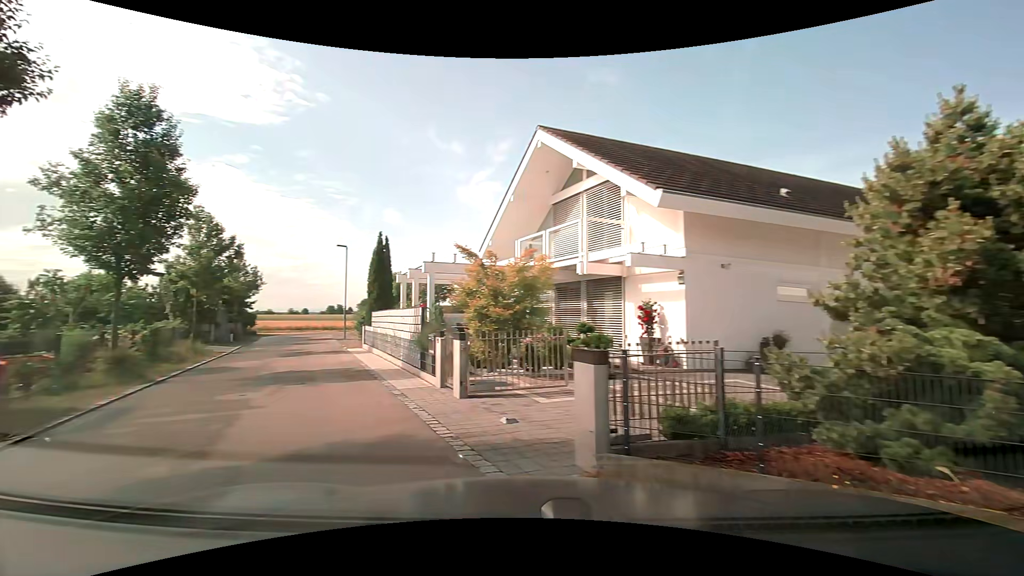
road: residential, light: Day
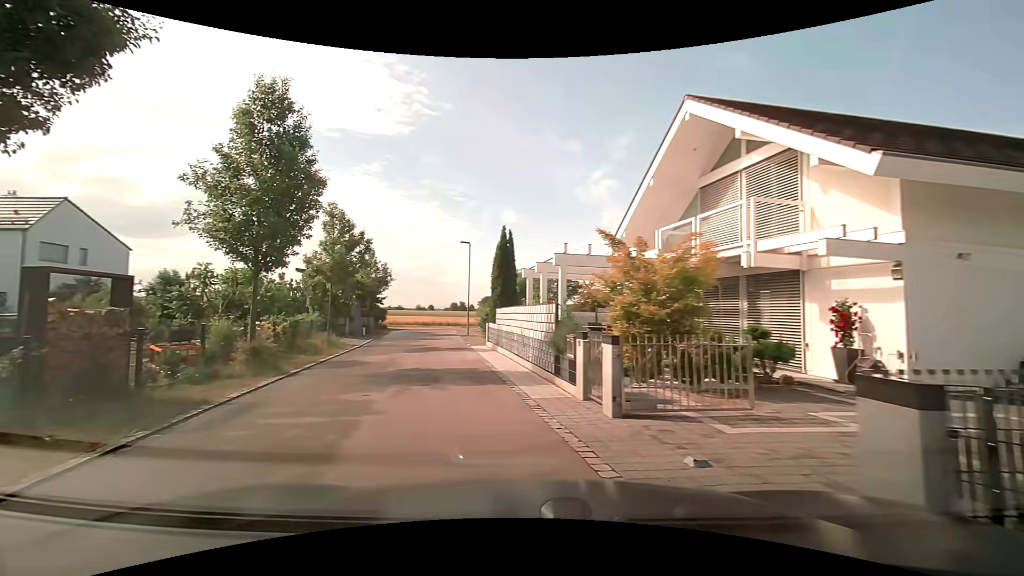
(-0.2, +1.7) m; -12°
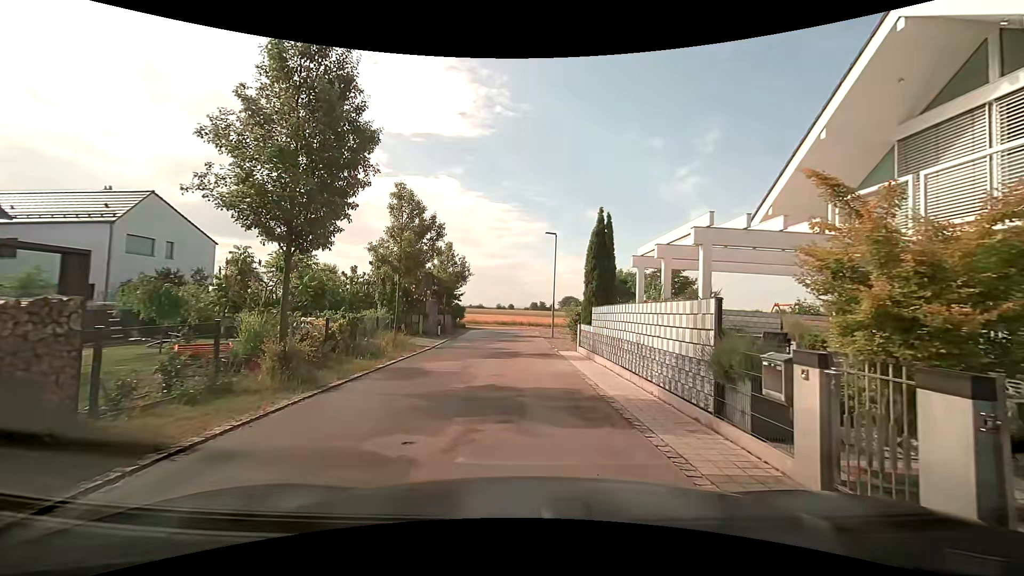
(-0.6, +3.6) m; -11°
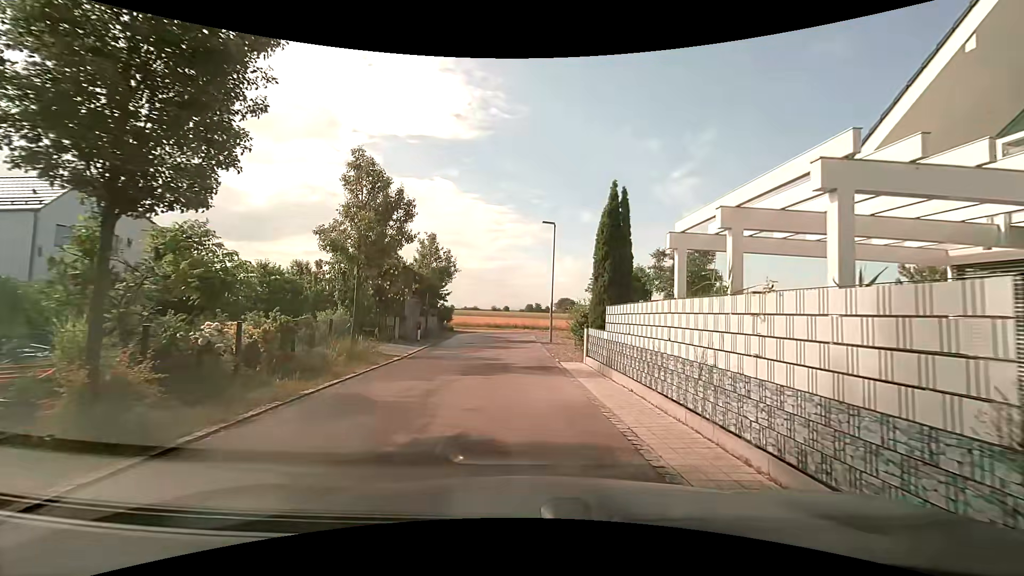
(-0.1, +4.0) m; -1°
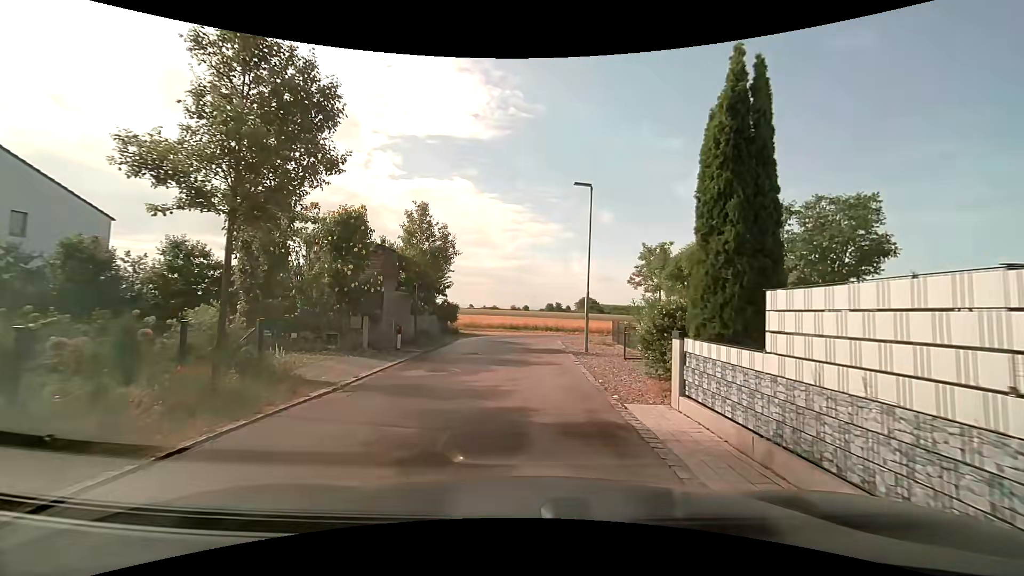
(-0.1, +7.4) m; -2°
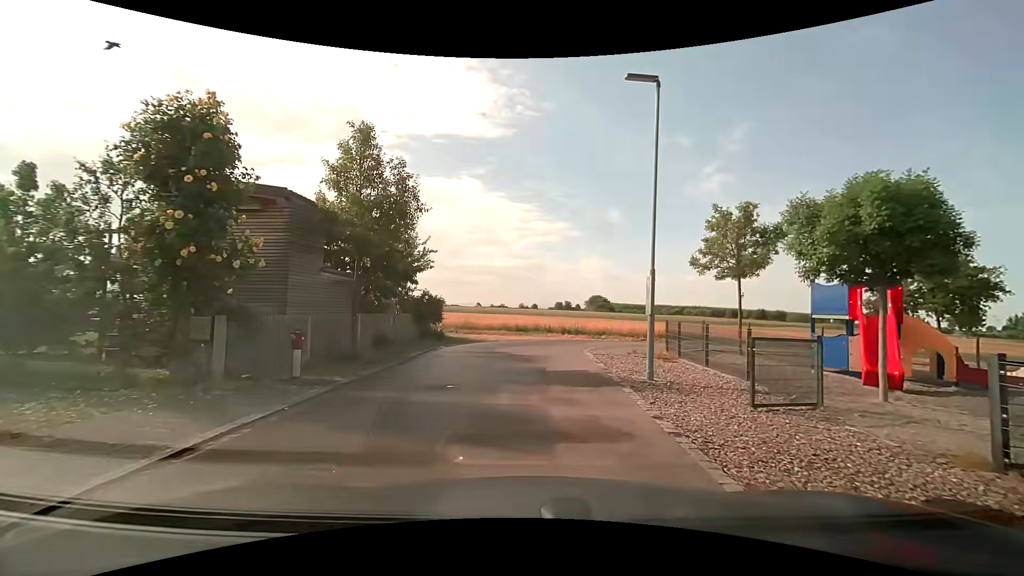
(-0.1, +8.2) m; 0°
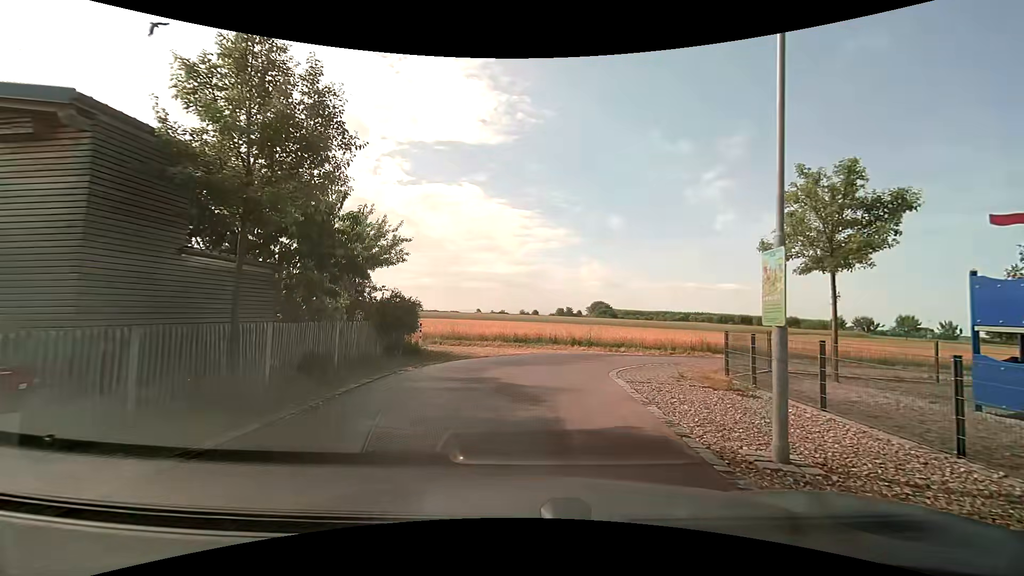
(-0.1, +4.9) m; -2°
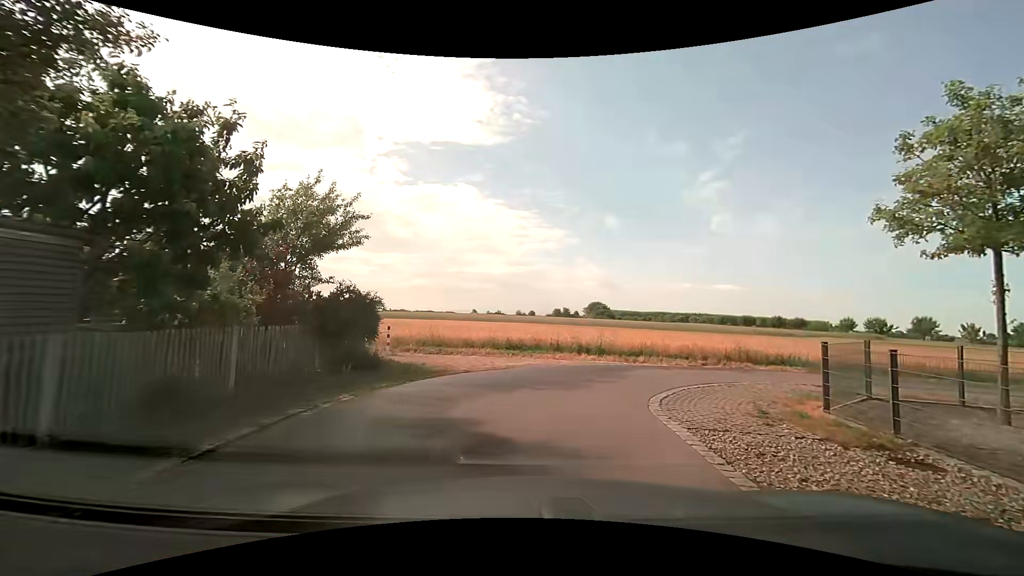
(+0.1, +4.1) m; 0°
